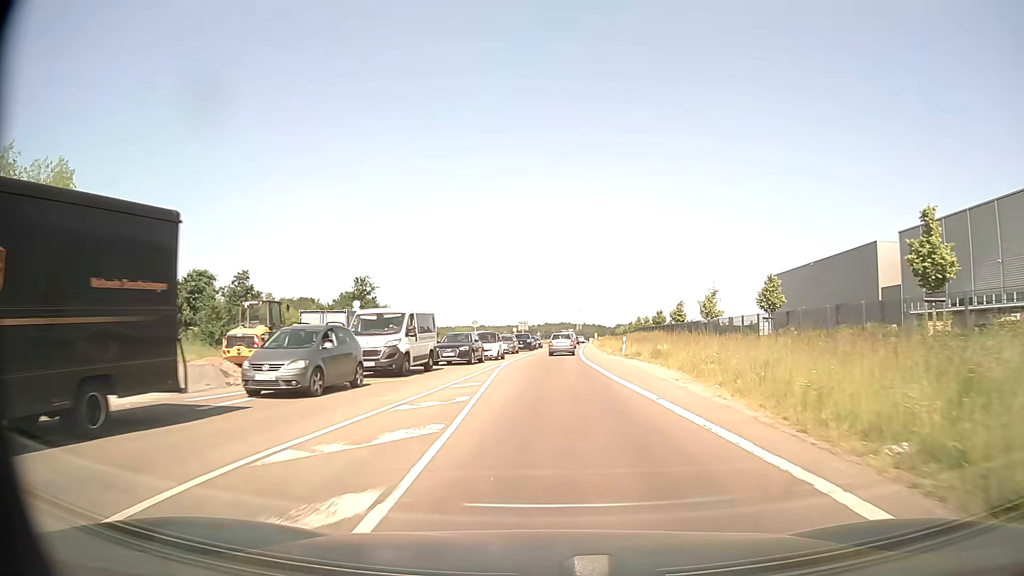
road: secondary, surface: asphalt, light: Day
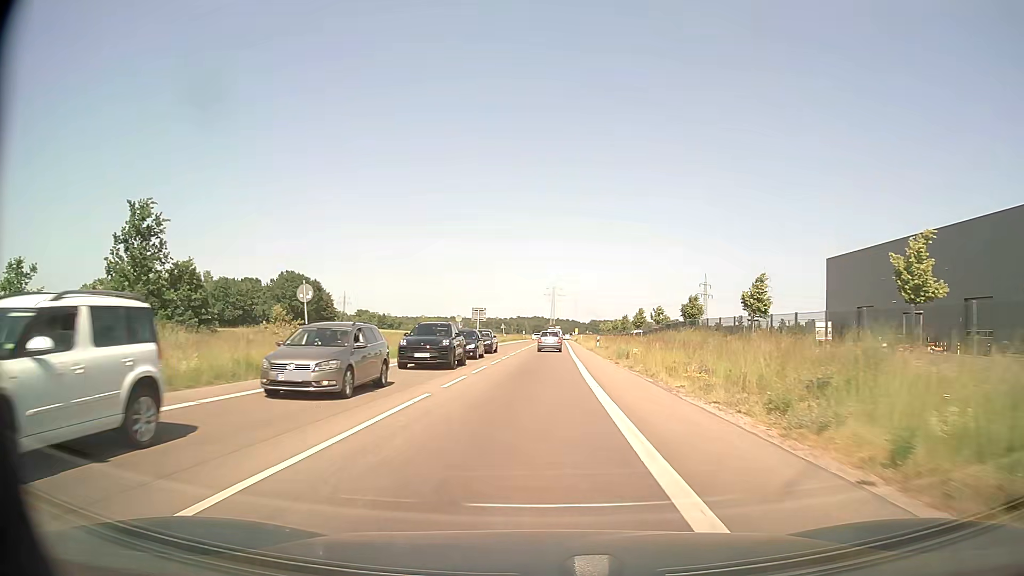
(+1.0, +38.6) m; +2°
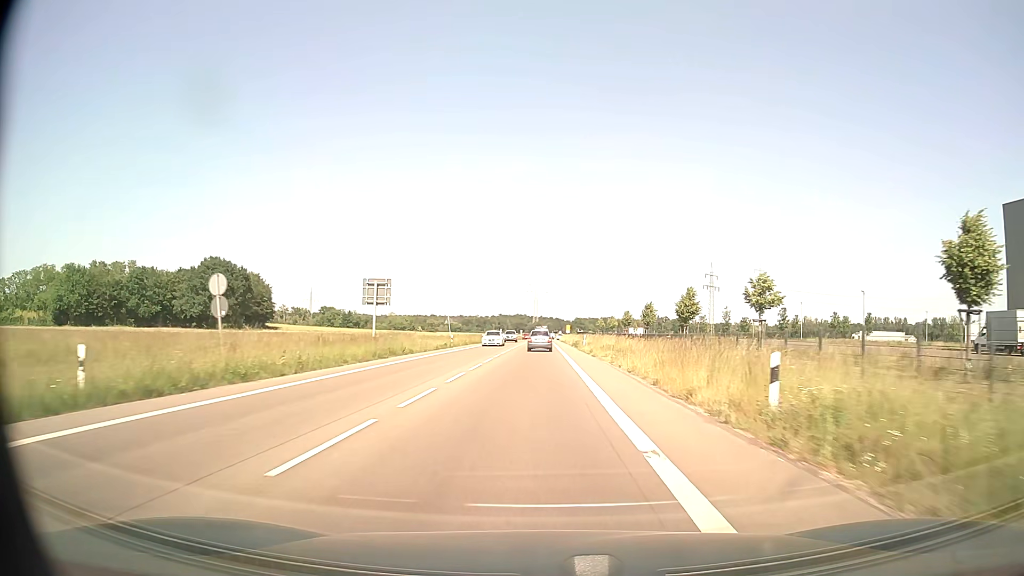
(+1.0, +45.0) m; +2°
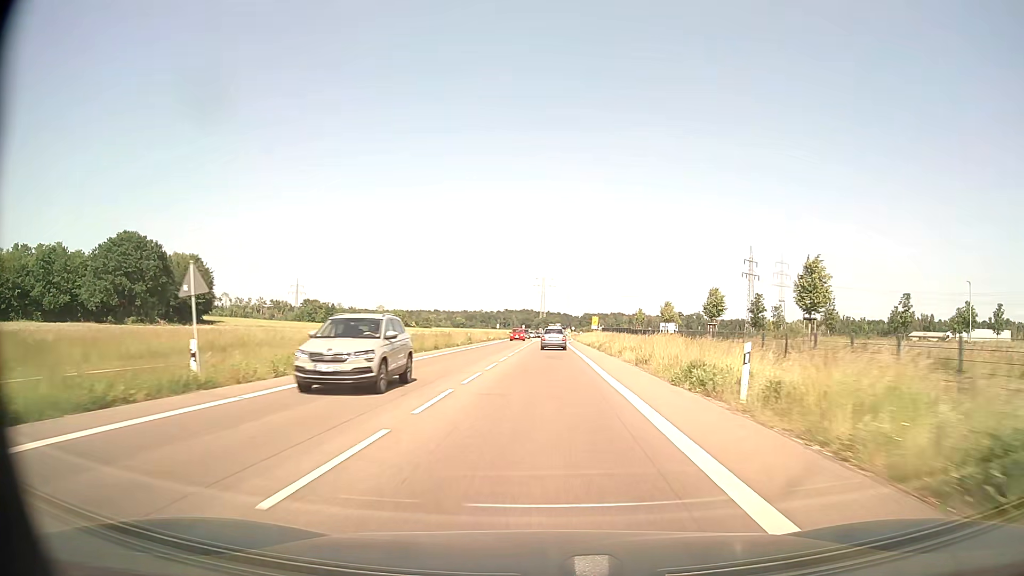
(-0.2, +46.8) m; 0°
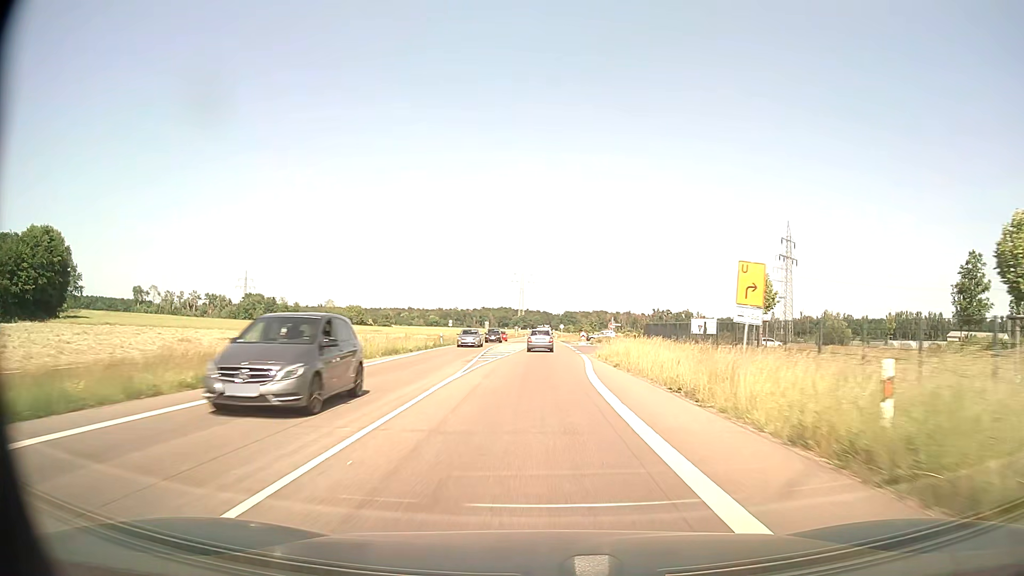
(+0.7, +57.3) m; +2°
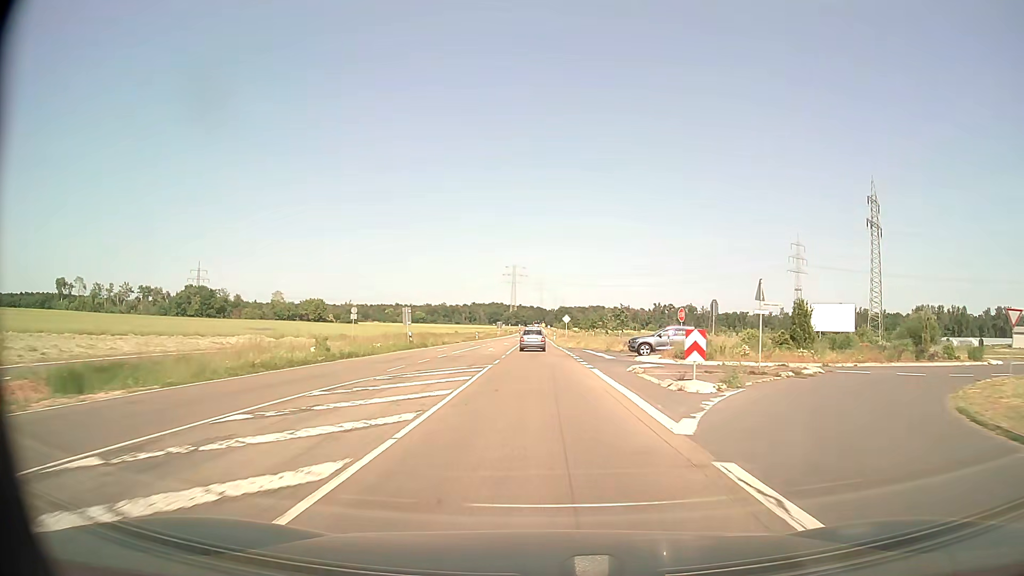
(+0.6, +56.8) m; +1°
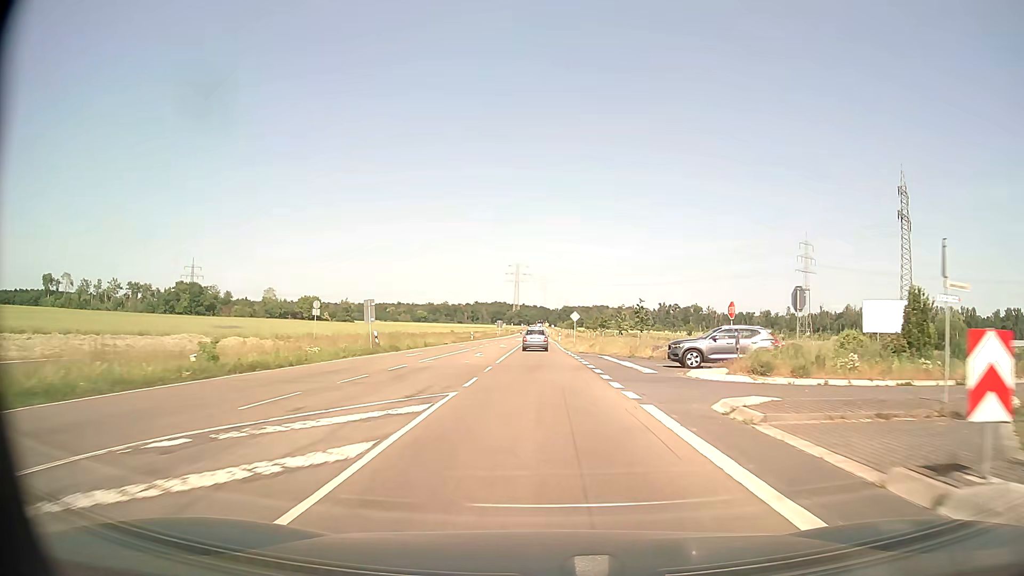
(0.0, +11.4) m; 0°
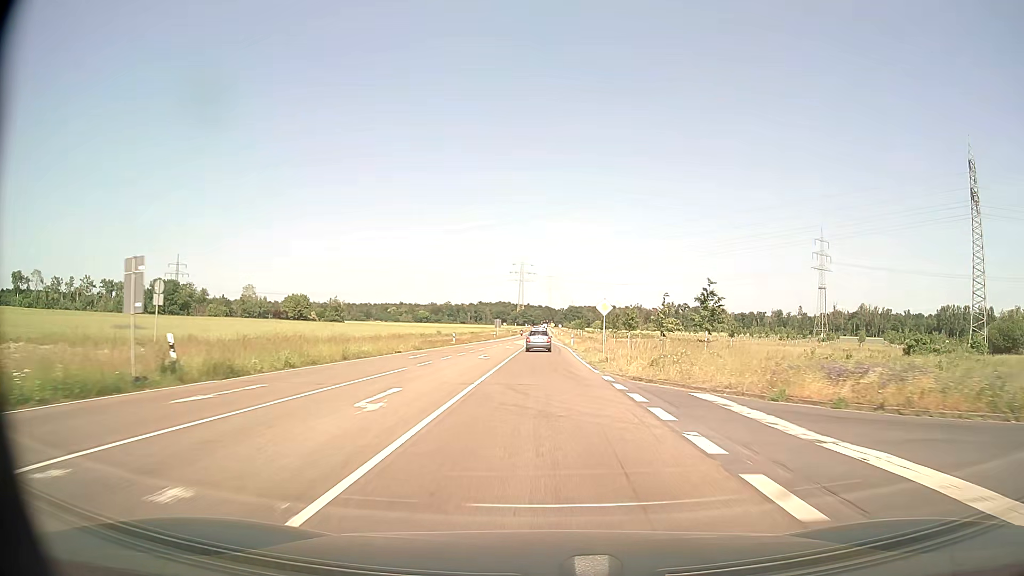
(-0.1, +22.9) m; 0°
(0, +10) (0, +20) (0, +30) (0, +40) (0, +50) (0, +60) (0, +70) (0, +80) (-1, +90) (-1, +100) m
